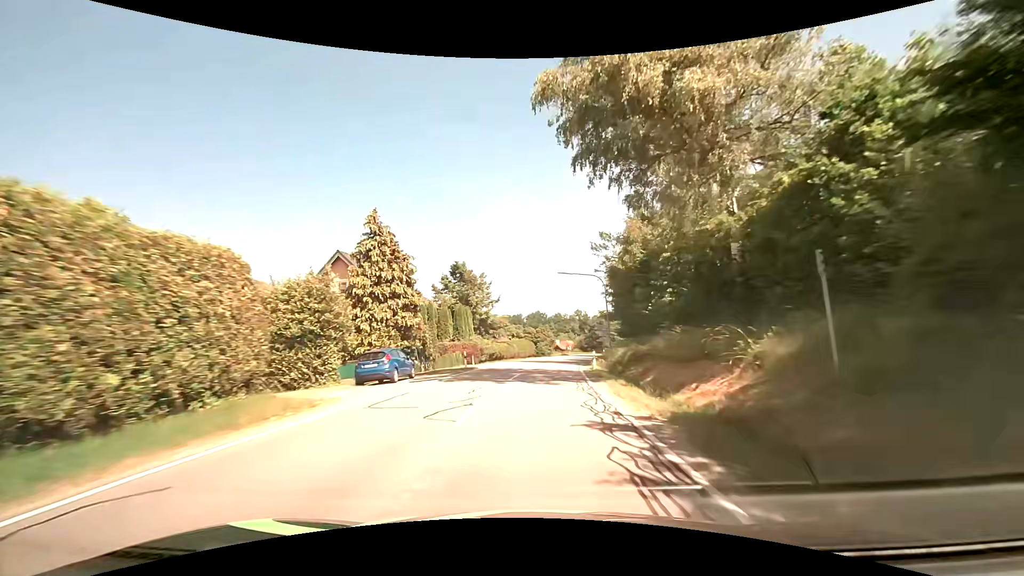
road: secondary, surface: asphalt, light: Day
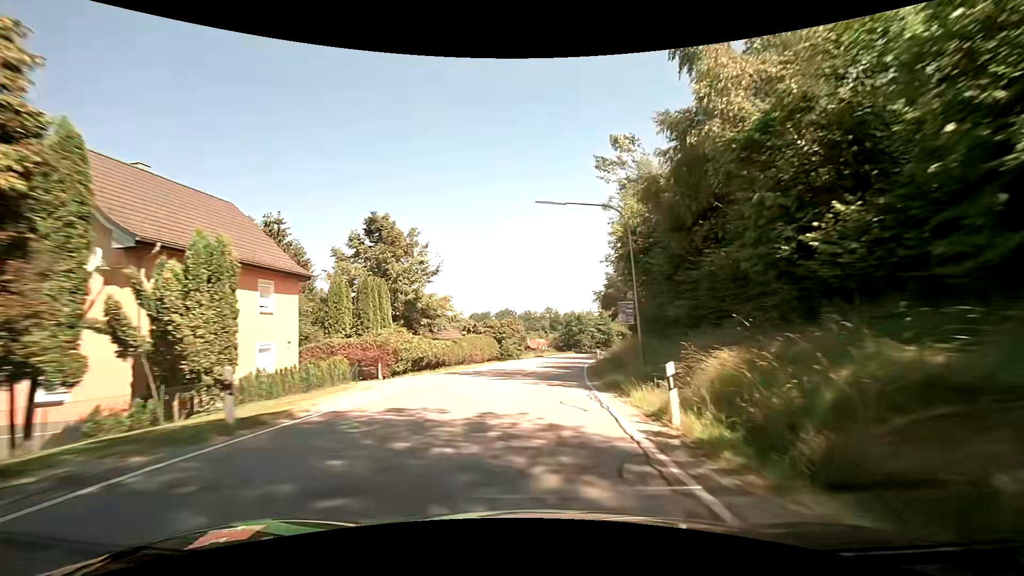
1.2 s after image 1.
(+0.7, +20.7) m; +4°
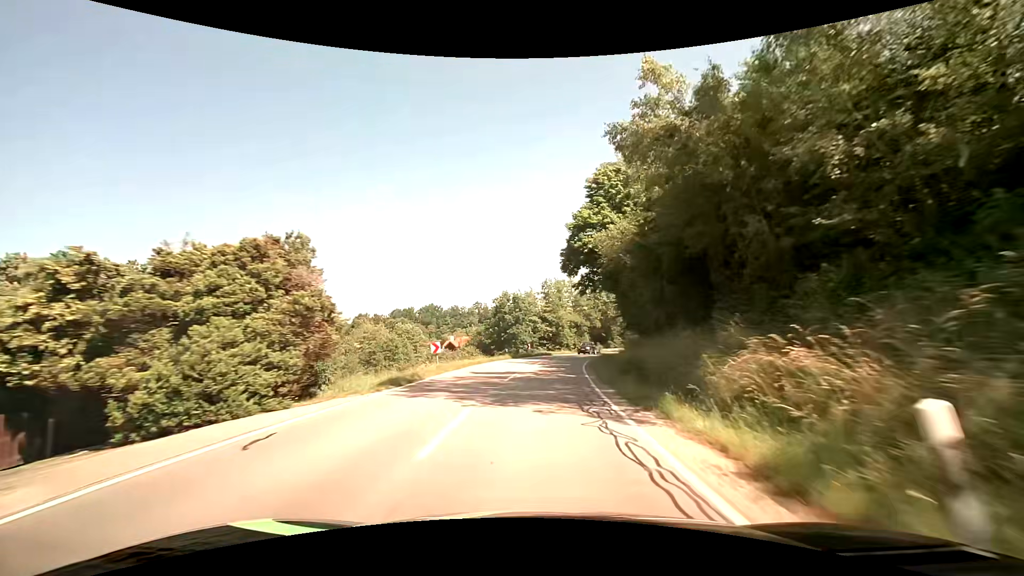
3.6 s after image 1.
(+2.8, +40.9) m; +8°
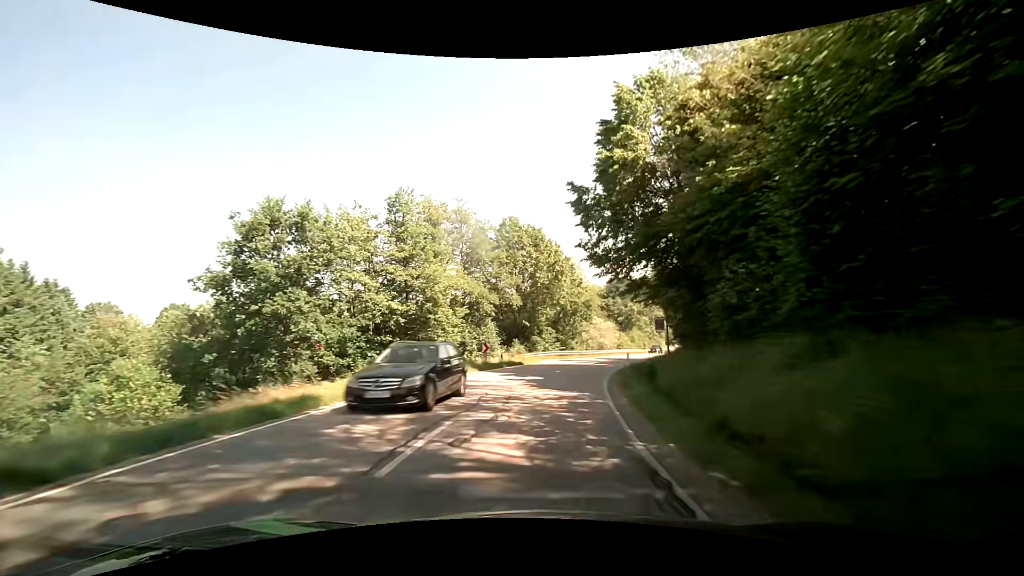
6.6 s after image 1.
(+4.0, +48.0) m; +11°
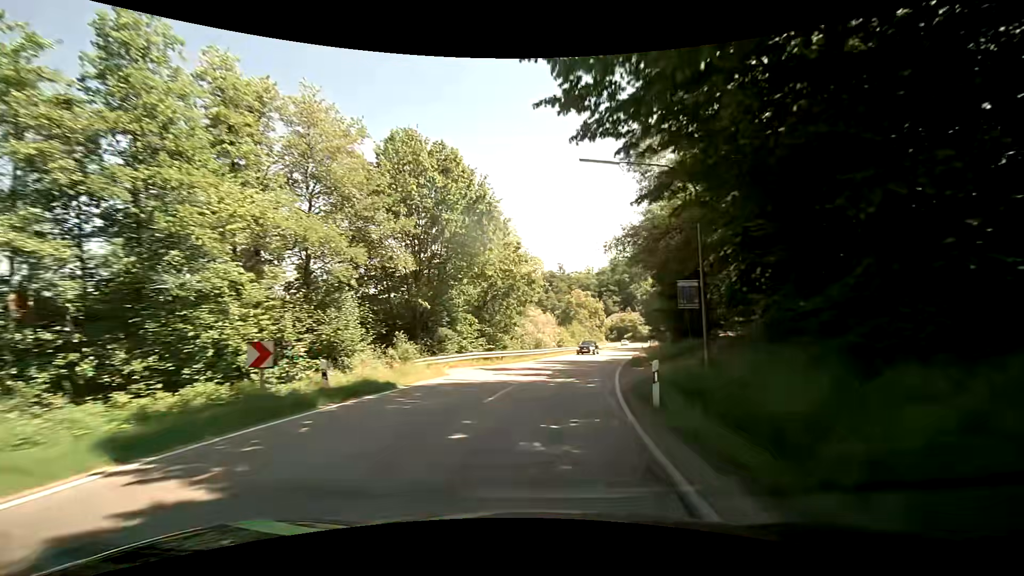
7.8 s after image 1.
(+1.3, +18.2) m; +8°
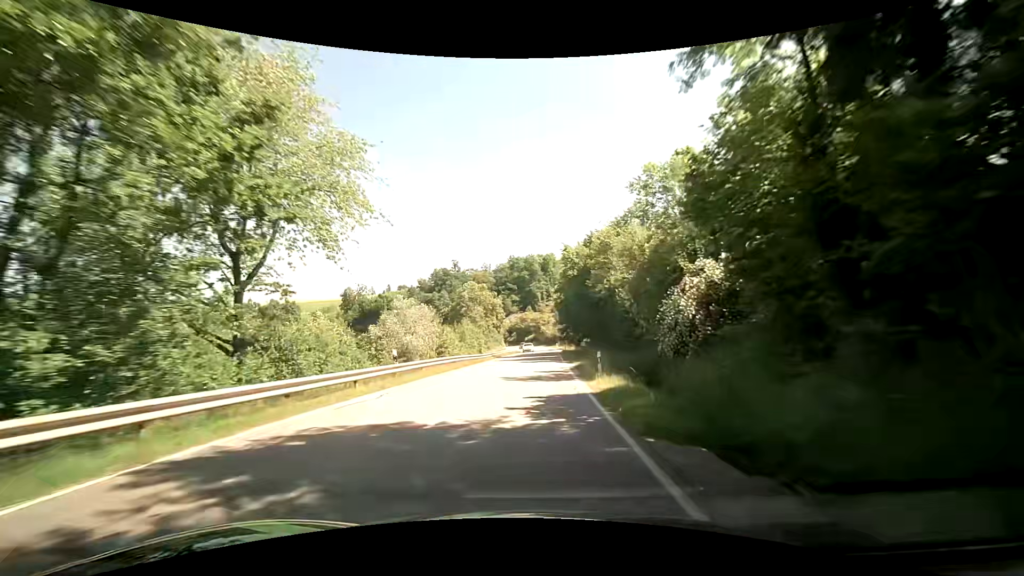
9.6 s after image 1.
(+3.1, +26.3) m; +12°
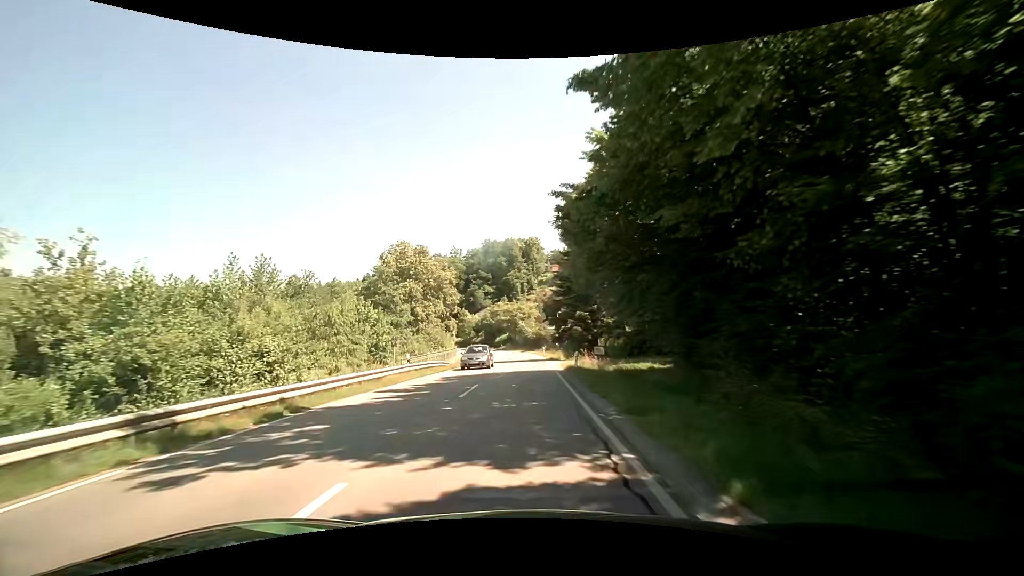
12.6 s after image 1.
(+1.0, +42.9) m; +2°
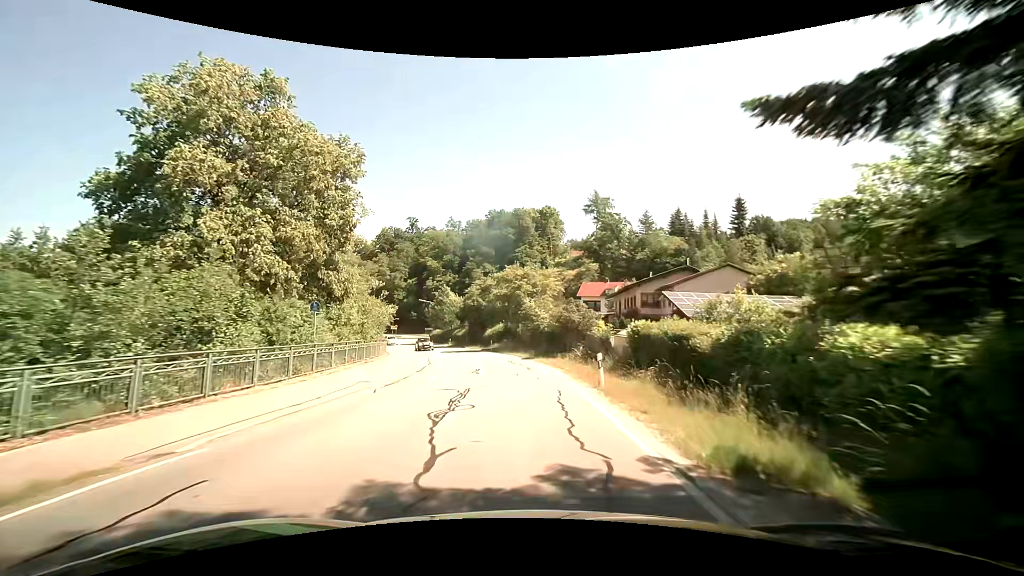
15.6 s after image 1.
(-0.3, +41.3) m; -1°
(0, +10) (0, +20) (-1, +30) (-3, +40) (-5, +49) (-9, +59) (-12, +68) (-17, +77) (-21, +86) (-26, +95) m
